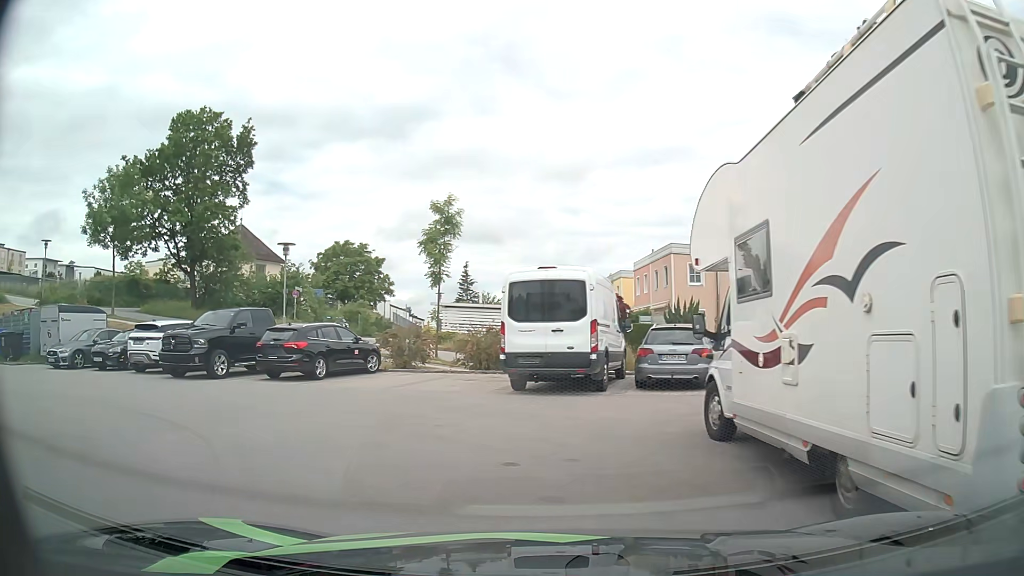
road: residential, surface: asphalt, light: Day
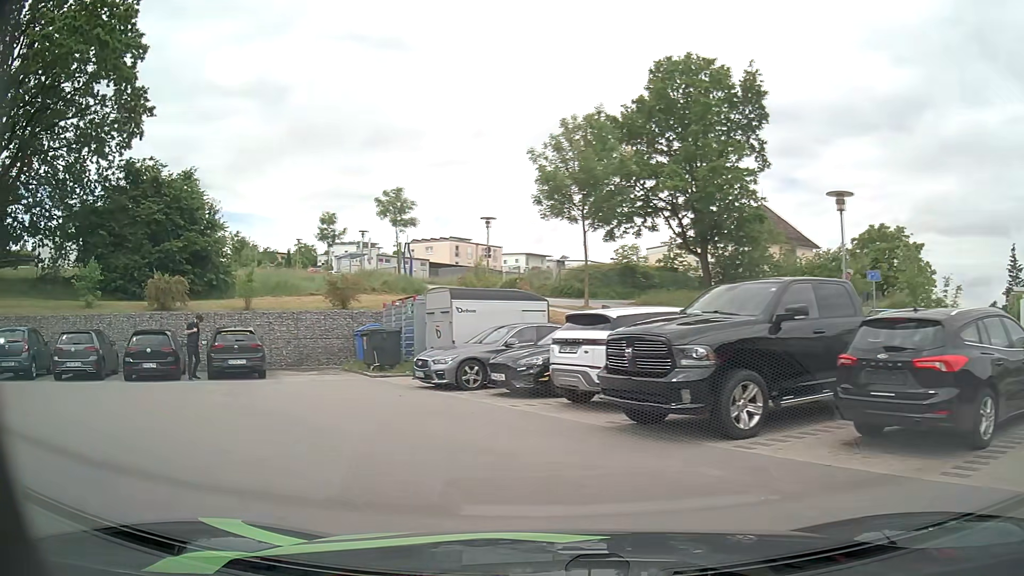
(-3.8, +10.2) m; -46°
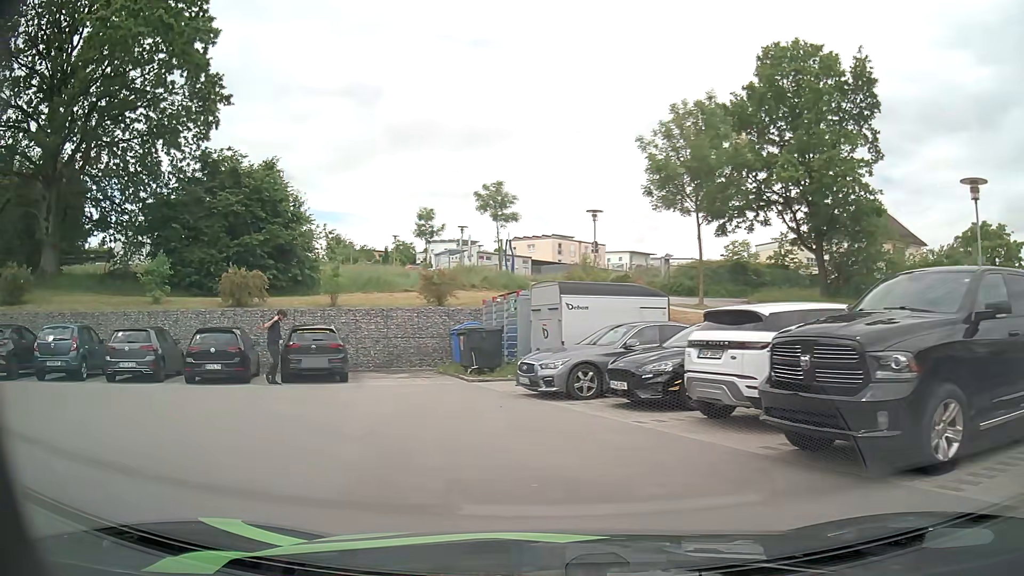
(-0.1, +2.0) m; -8°
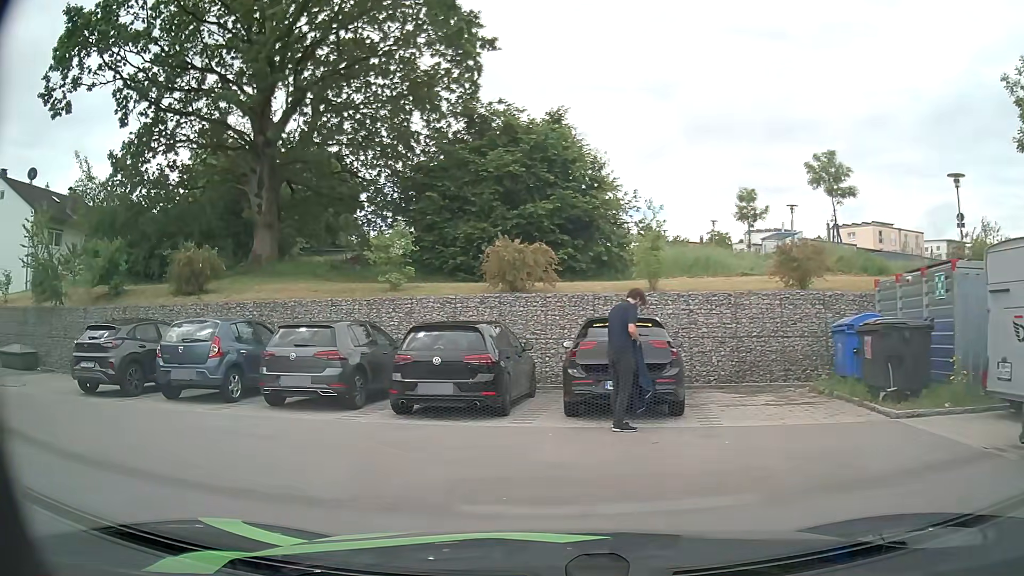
(-1.6, +7.1) m; -27°
